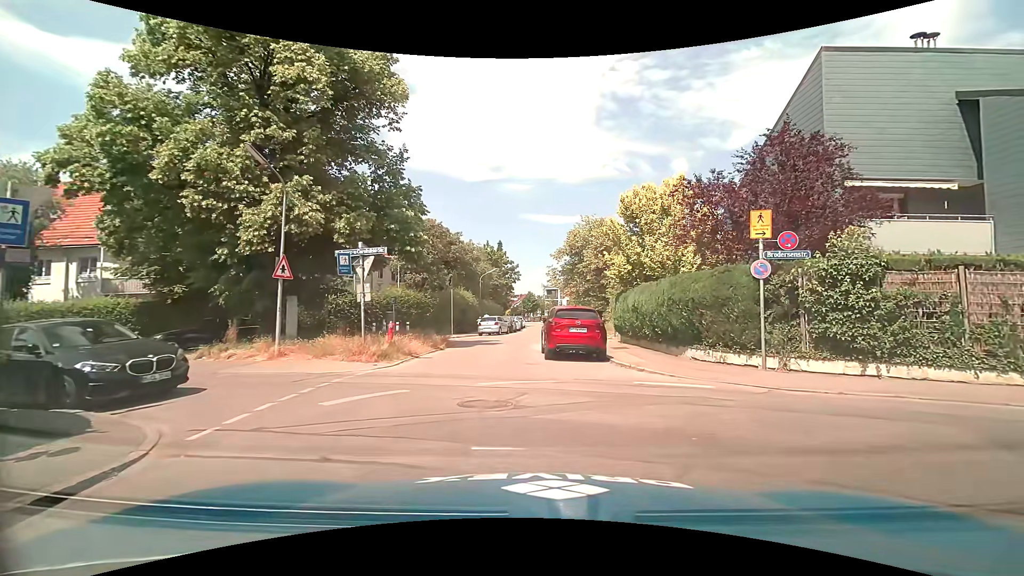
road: residential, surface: asphalt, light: Day
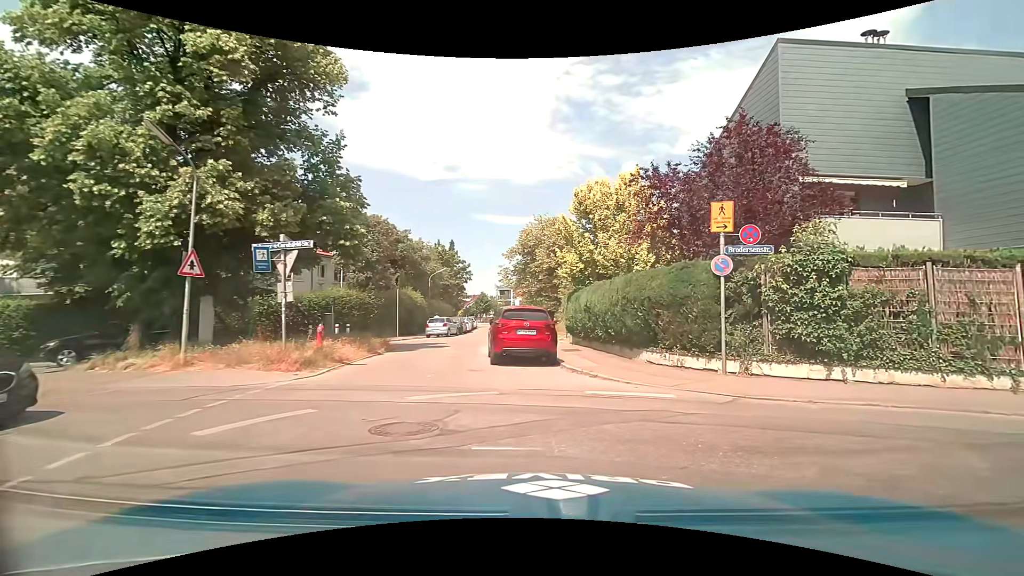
(+0.1, +1.3) m; +5°
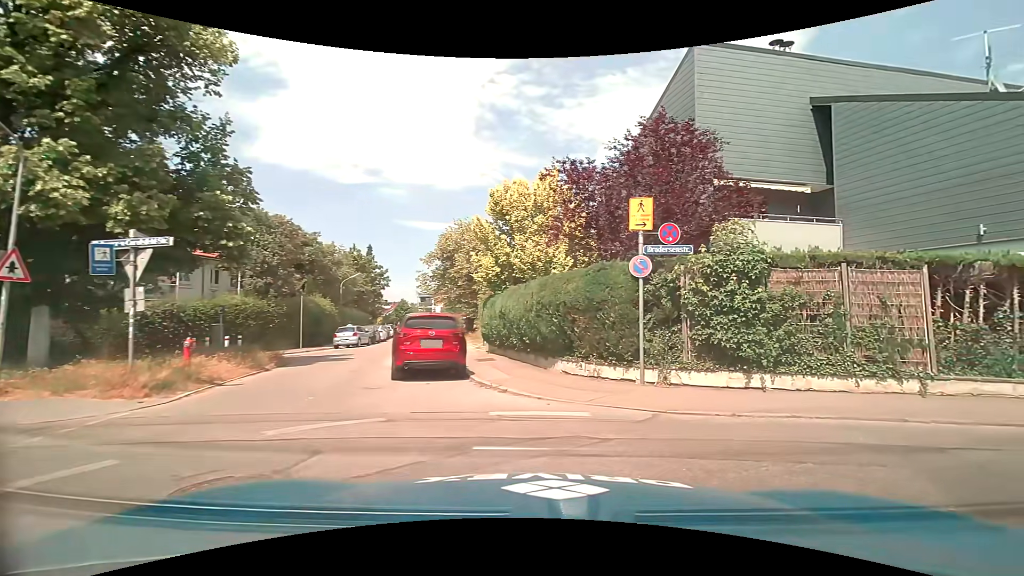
(+0.1, +1.4) m; +10°
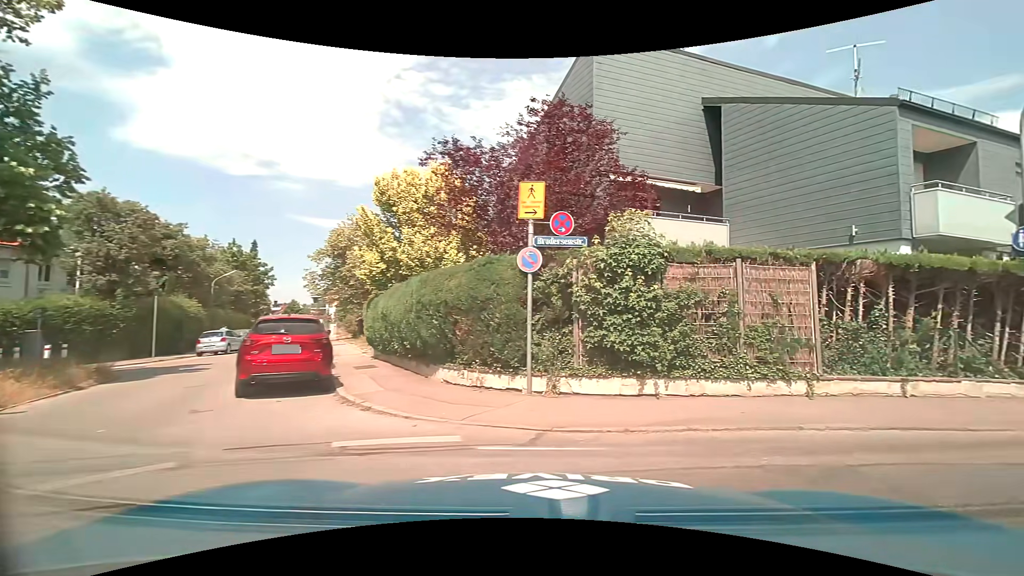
(+0.1, +1.5) m; +11°
